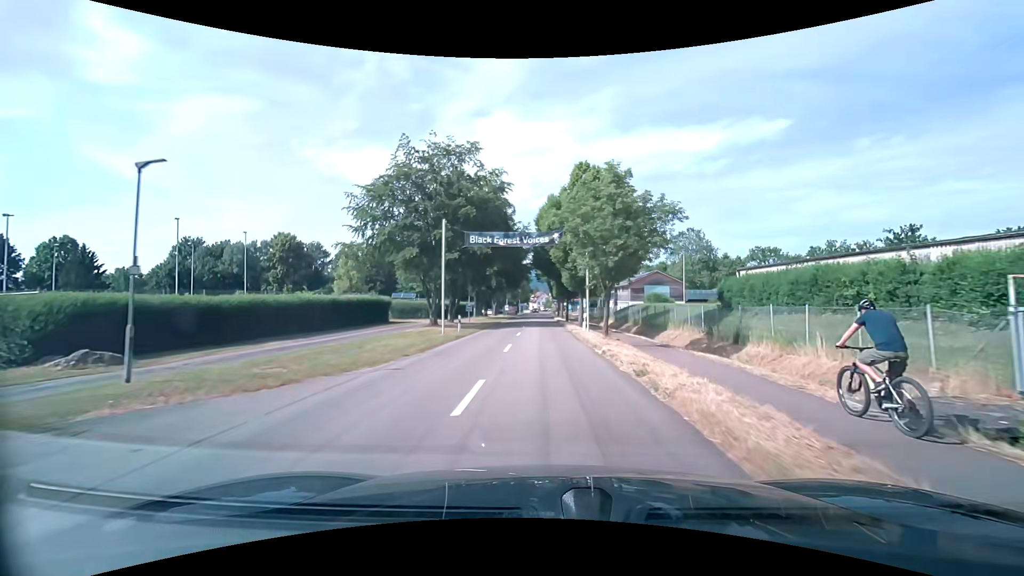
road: unclassified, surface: asphalt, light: Day
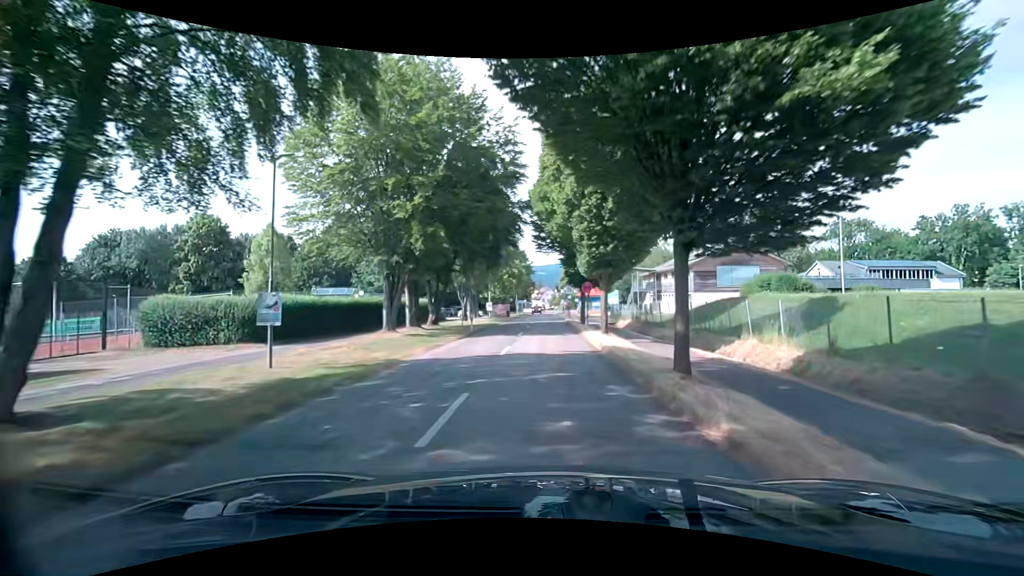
(-0.2, +37.3) m; -1°
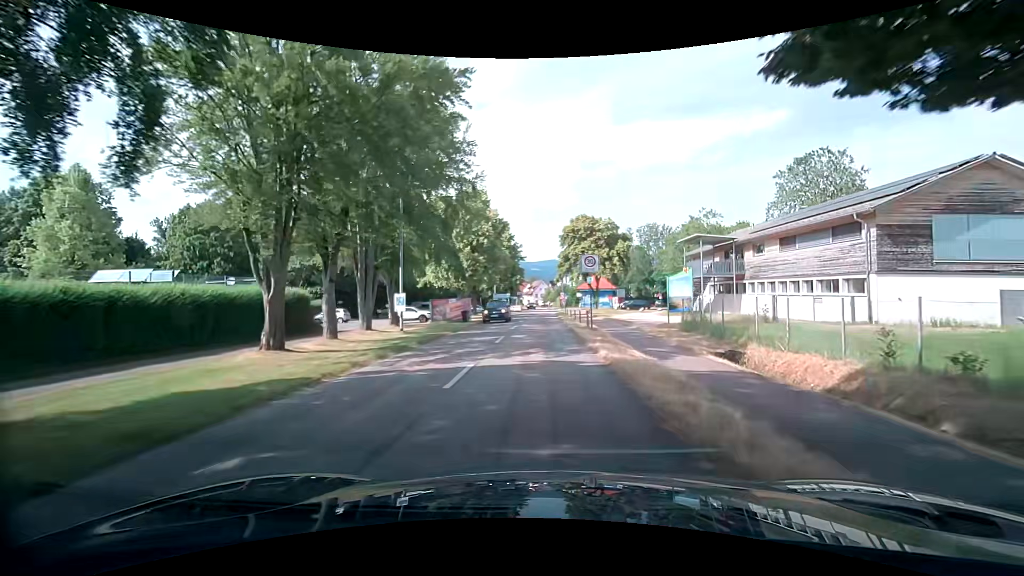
(+0.6, +32.5) m; +2°
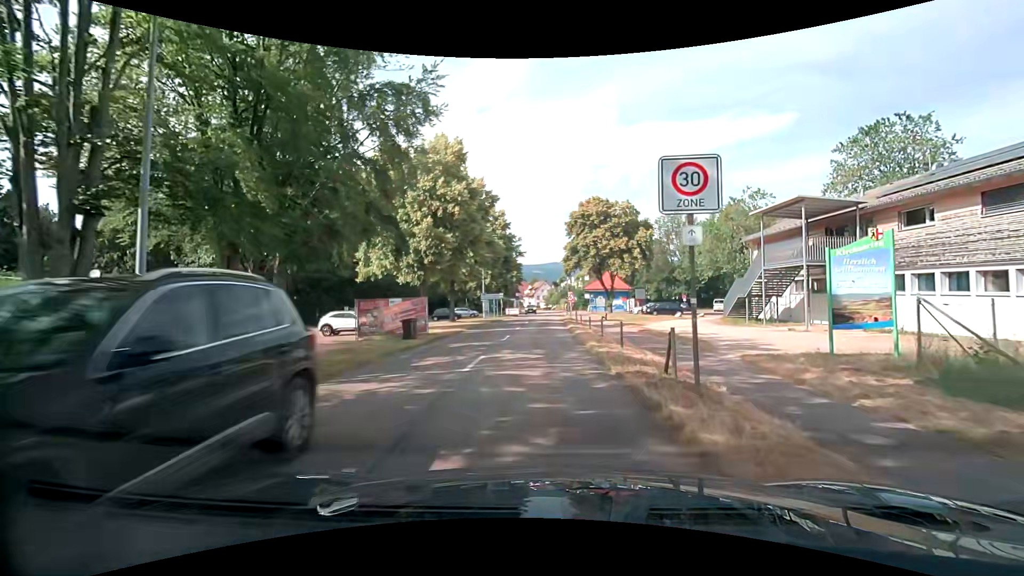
(-0.2, +15.6) m; -1°
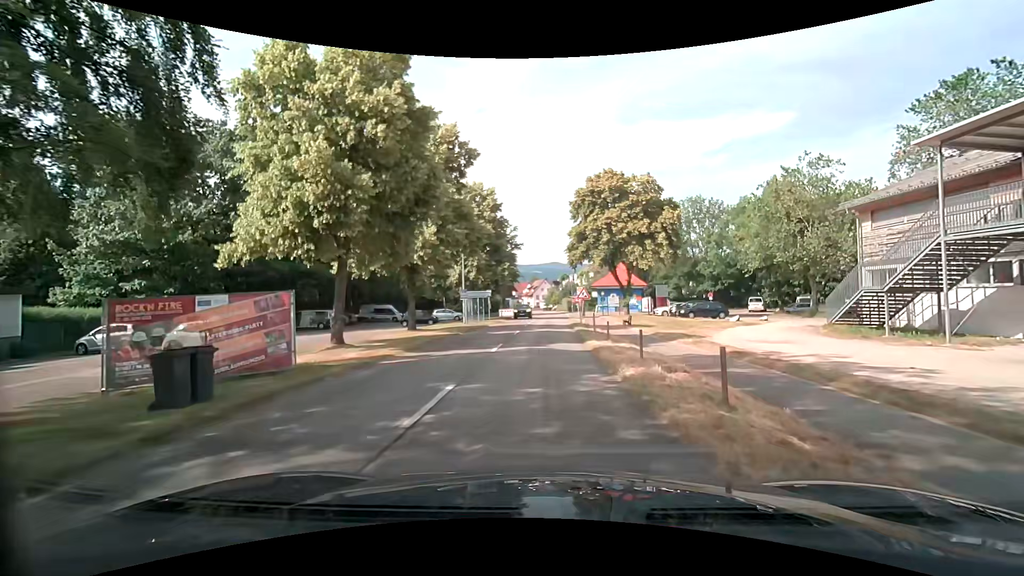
(0.0, +13.4) m; -1°
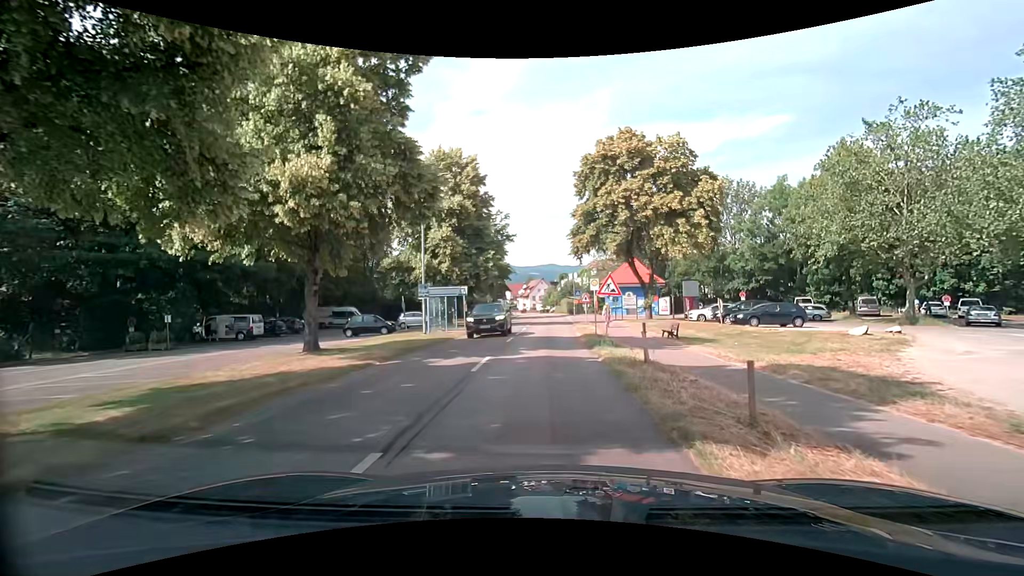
(+0.2, +12.9) m; +1°
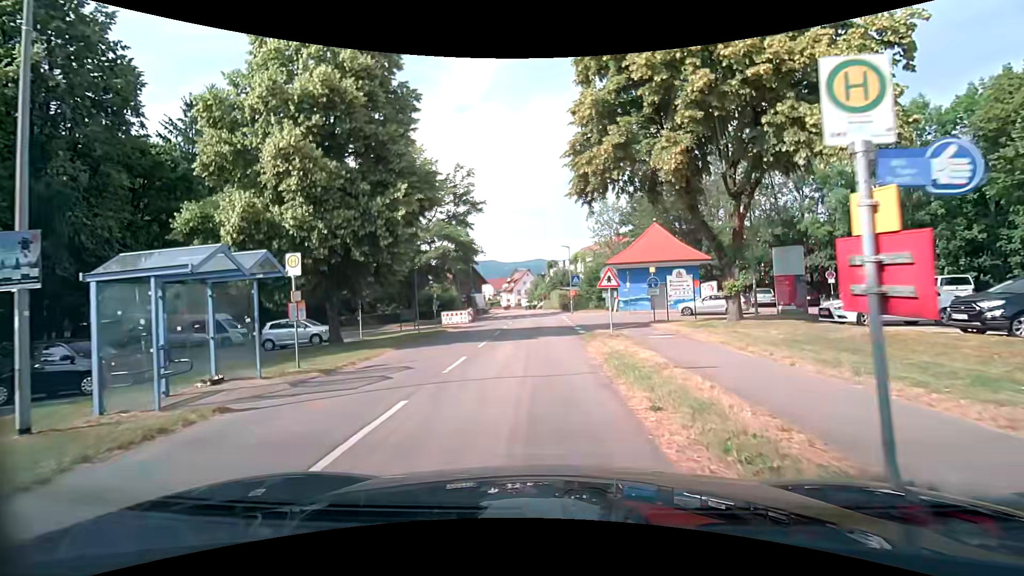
(+0.5, +21.4) m; +2°
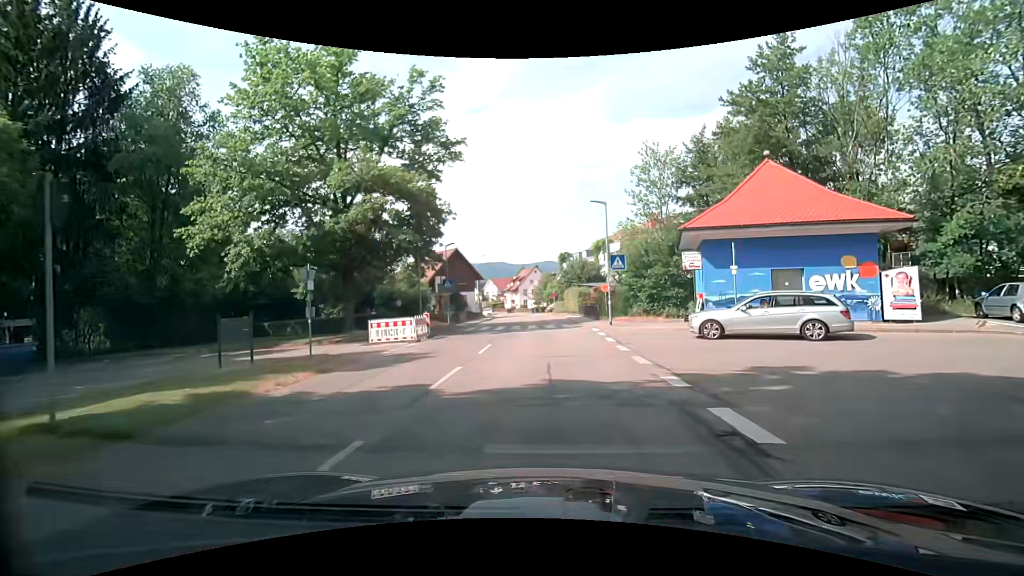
(-0.5, +20.1) m; -2°
(0, +10) (0, +20) (+1, +30) (+1, +40) (+1, +50) (0, +60) (-1, +70) (-2, +80) (-4, +90) (-6, +99) m
